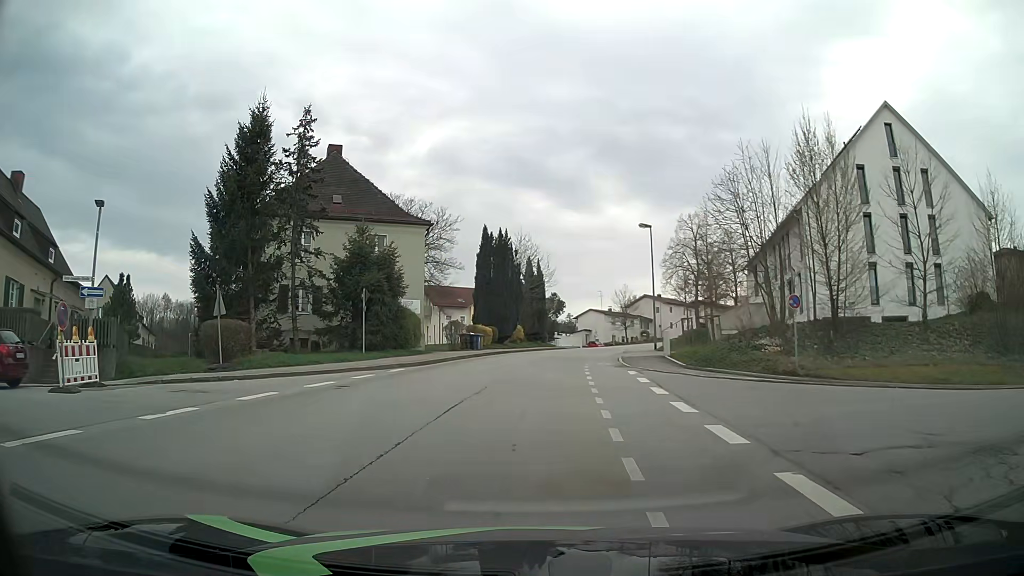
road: tertiary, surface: asphalt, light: Day
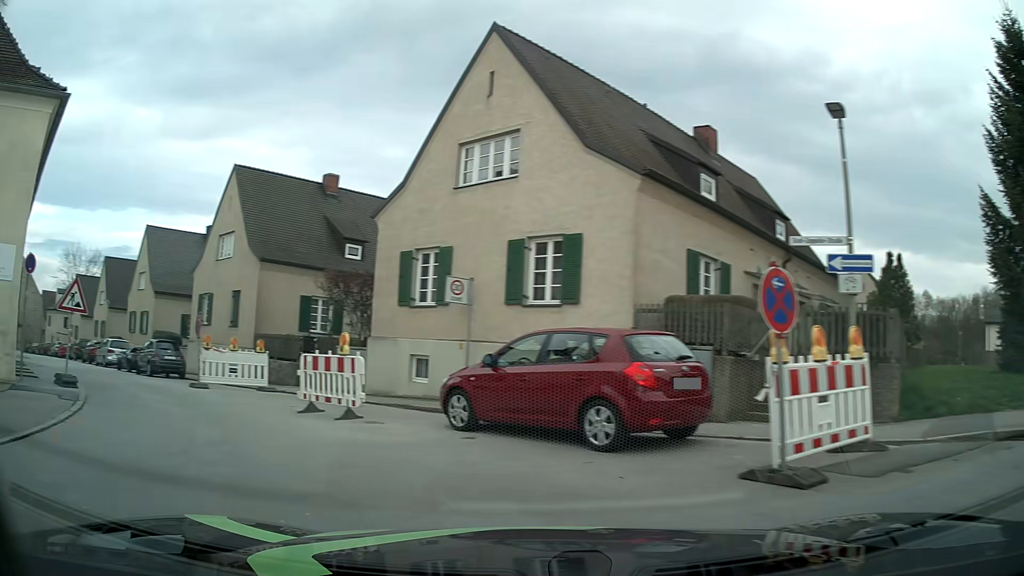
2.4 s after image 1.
(-4.1, +8.3) m; -65°
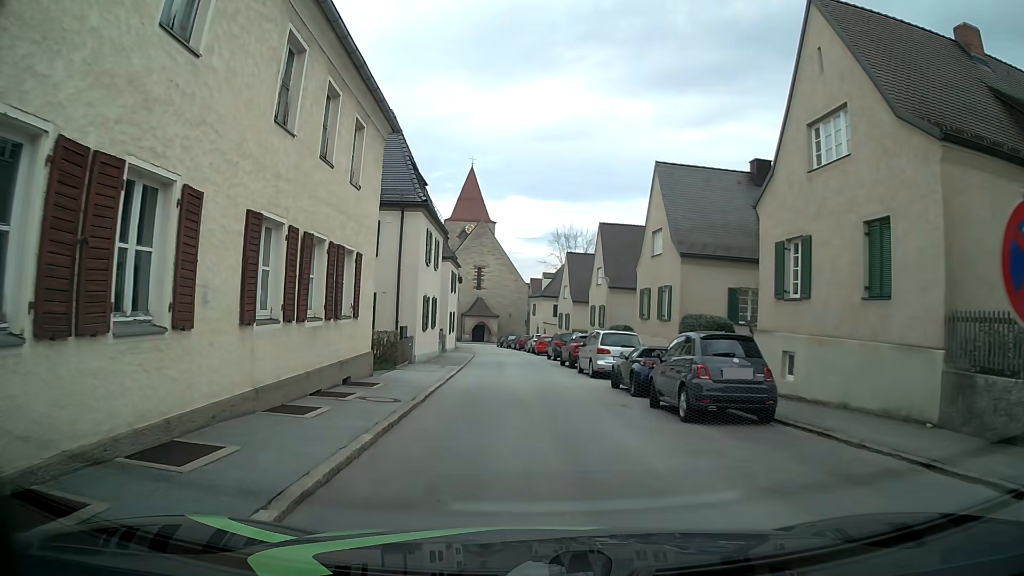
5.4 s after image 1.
(-7.9, +13.5) m; -46°
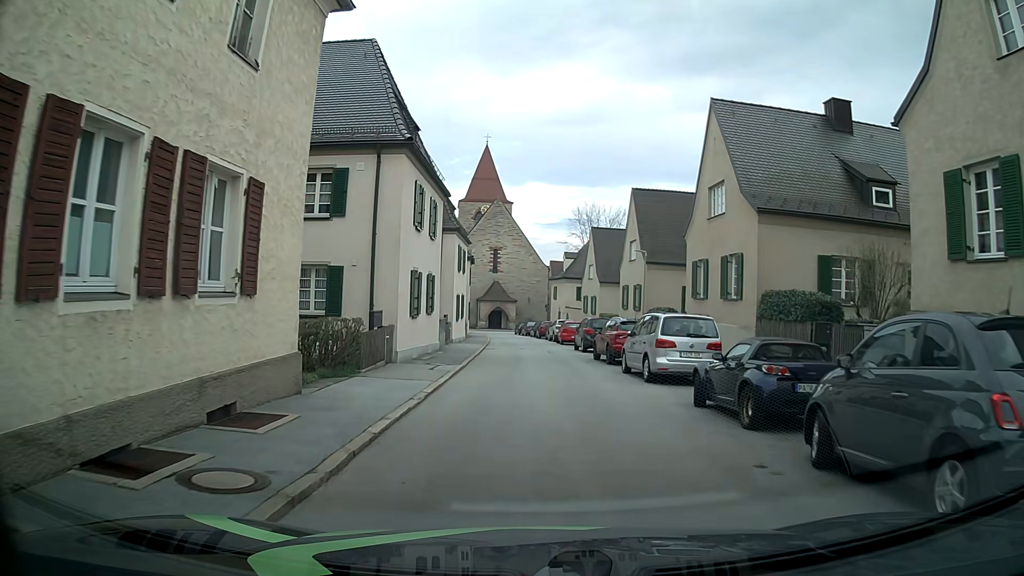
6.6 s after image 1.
(-0.2, +7.1) m; -2°
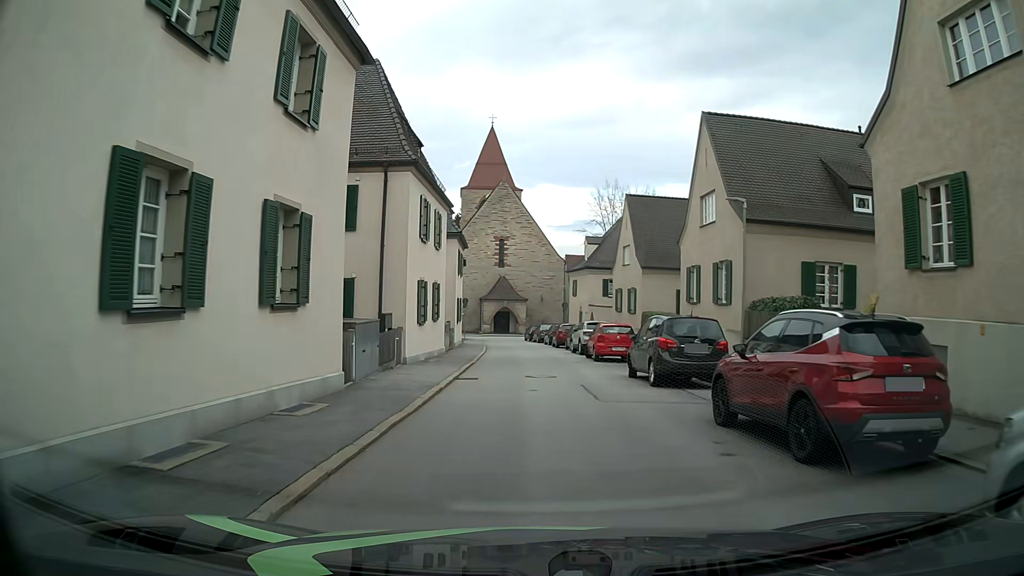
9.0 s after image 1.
(-0.3, +15.5) m; -2°
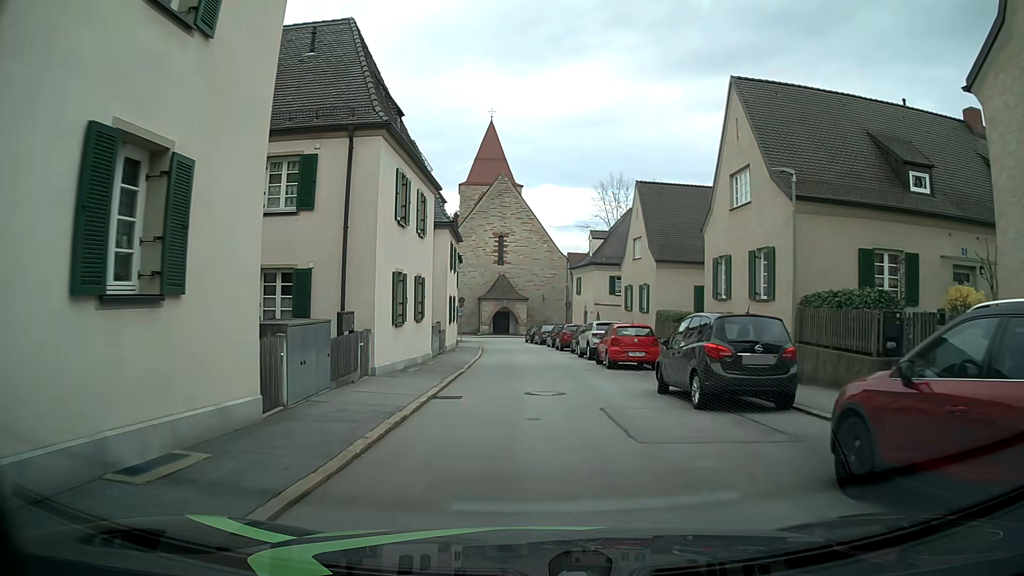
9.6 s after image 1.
(0.0, +4.0) m; +1°
